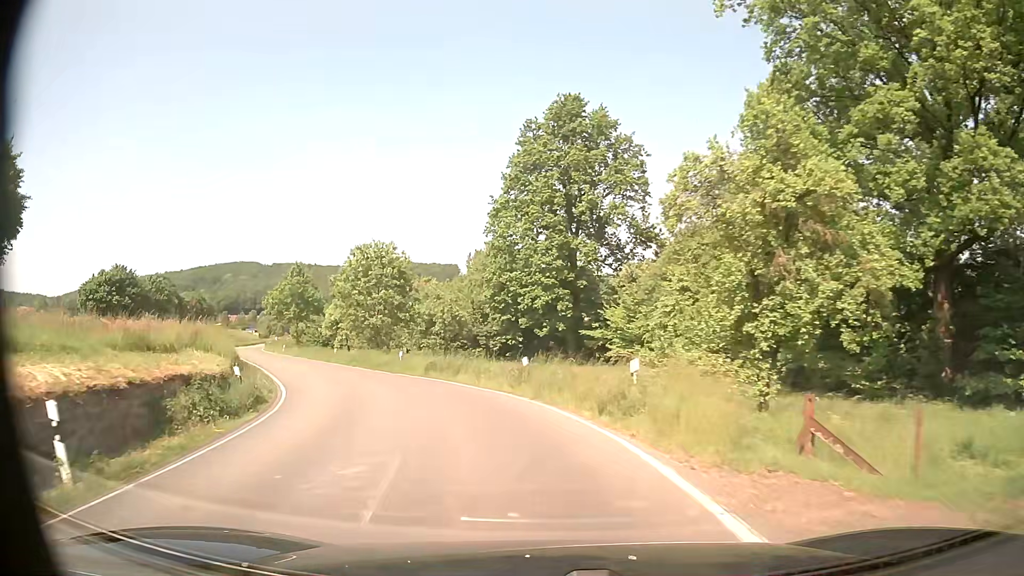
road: secondary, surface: asphalt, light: Day
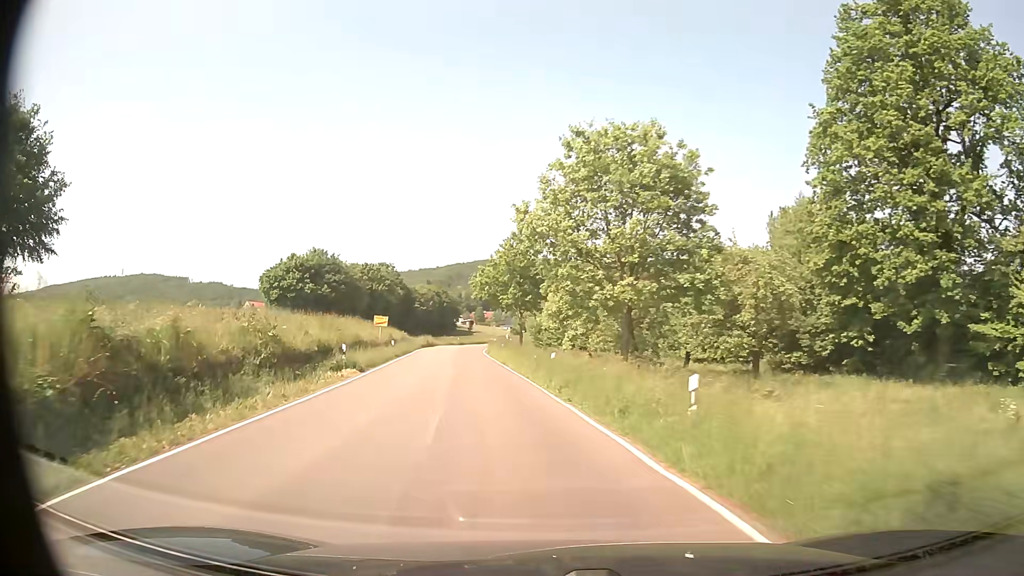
(-4.5, +23.0) m; -22°
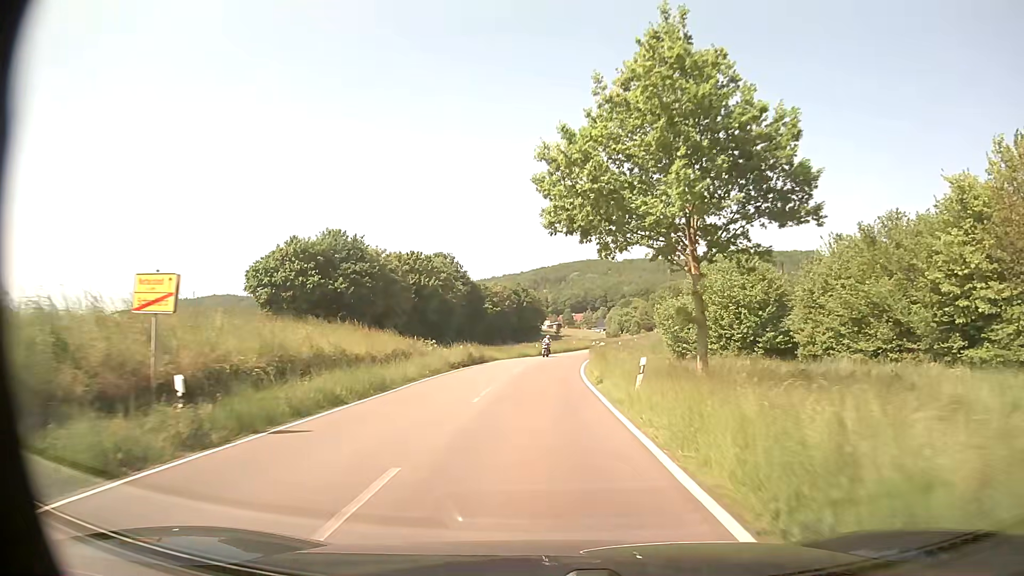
(-3.8, +34.9) m; -9°
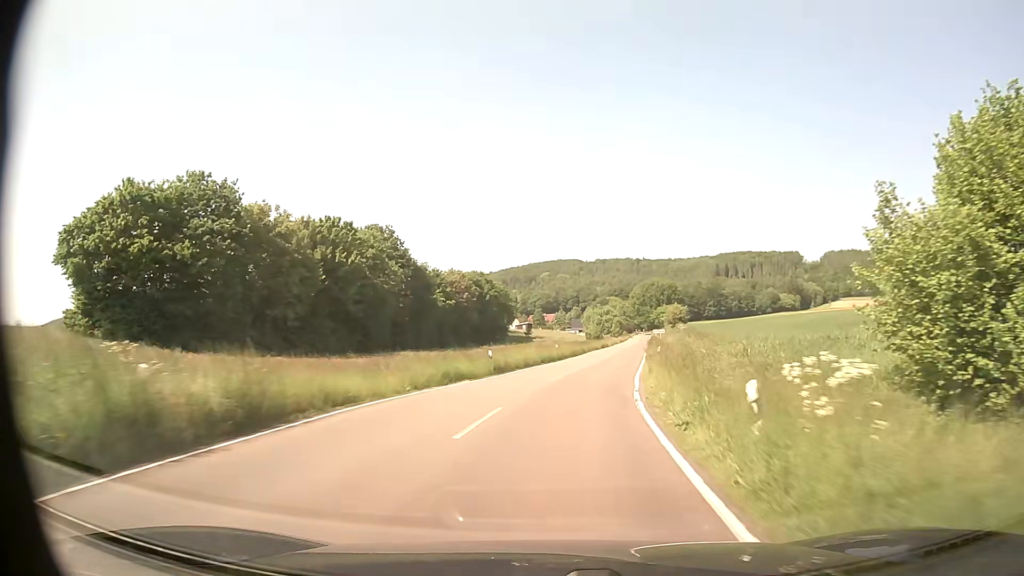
(+0.3, +30.4) m; +2°
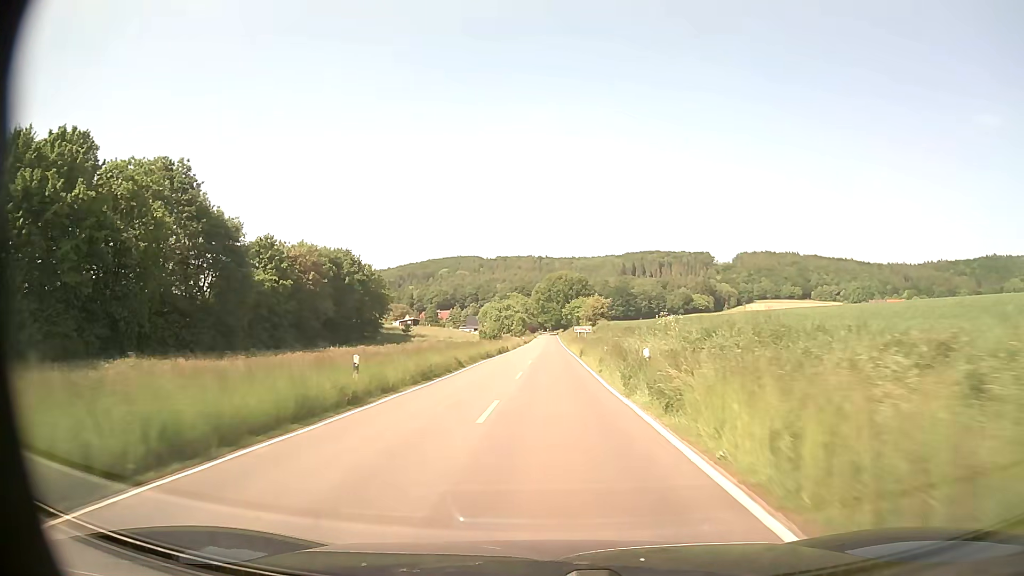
(+2.9, +33.7) m; +9°
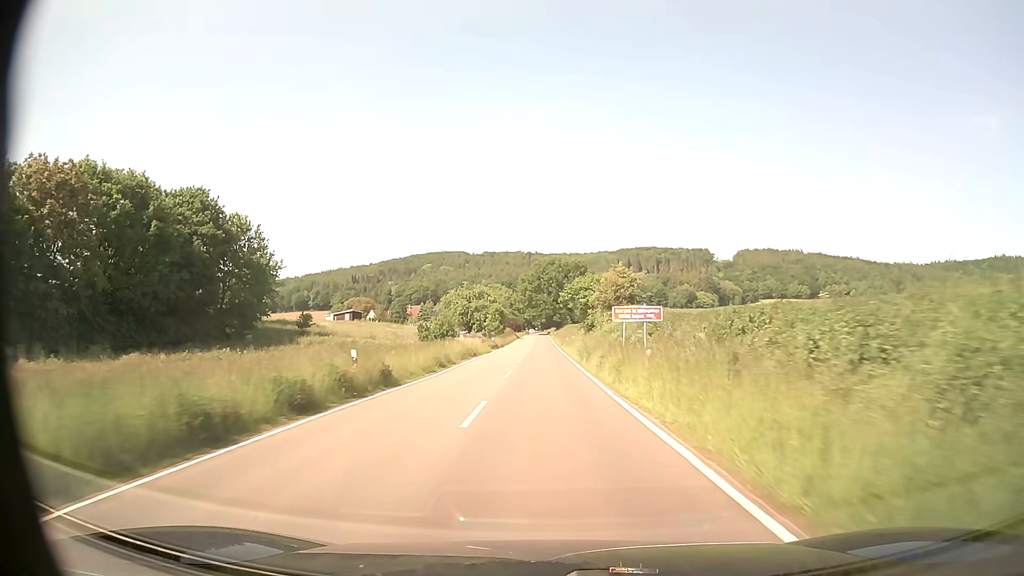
(+0.2, +49.2) m; +1°
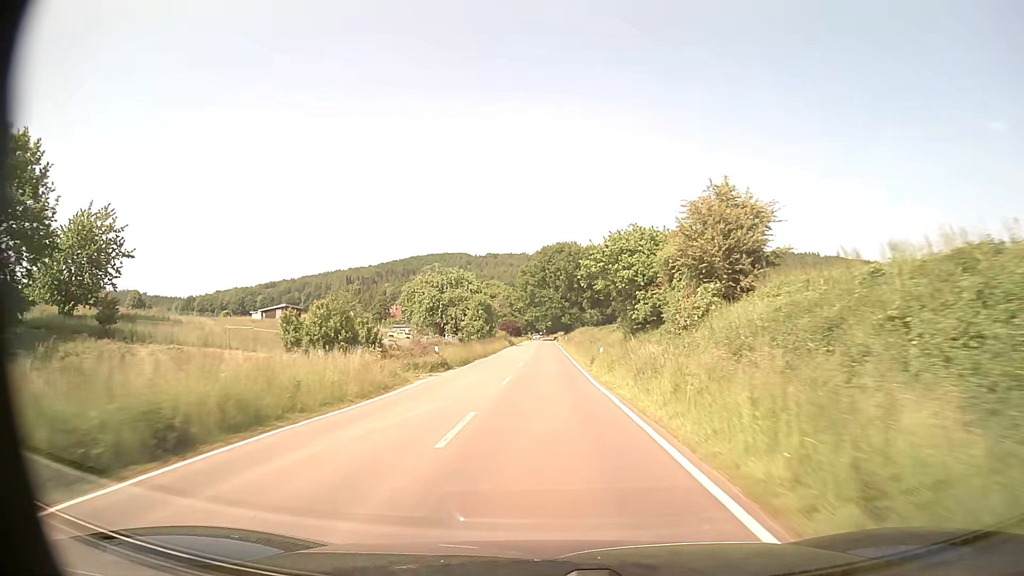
(-0.1, +37.6) m; 0°
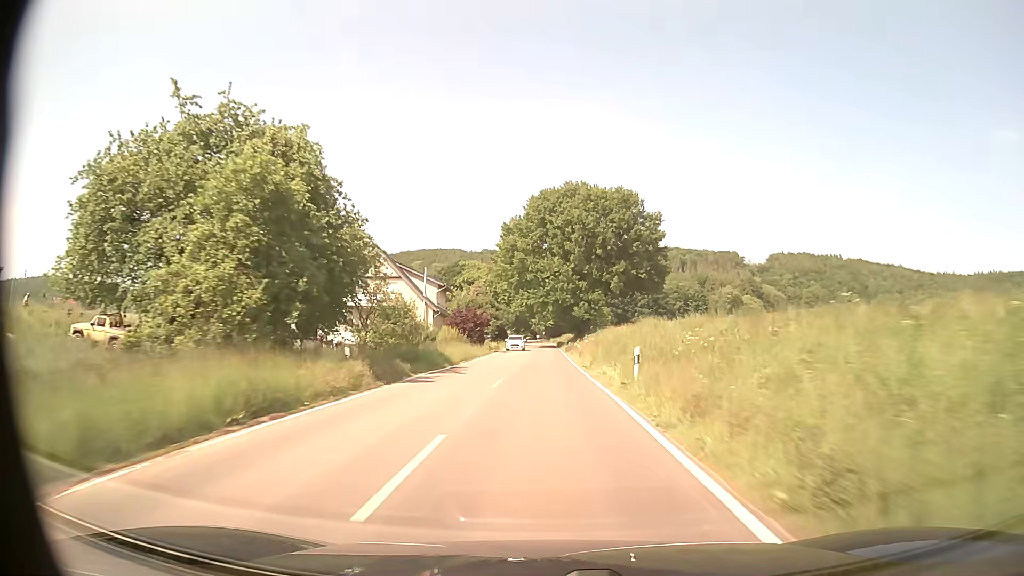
(0.0, +63.4) m; 0°
(0, +10) (0, +20) (0, +30) (0, +40) (0, +50) (0, +60) (0, +70) (0, +80) (0, +90) (0, +100) m
